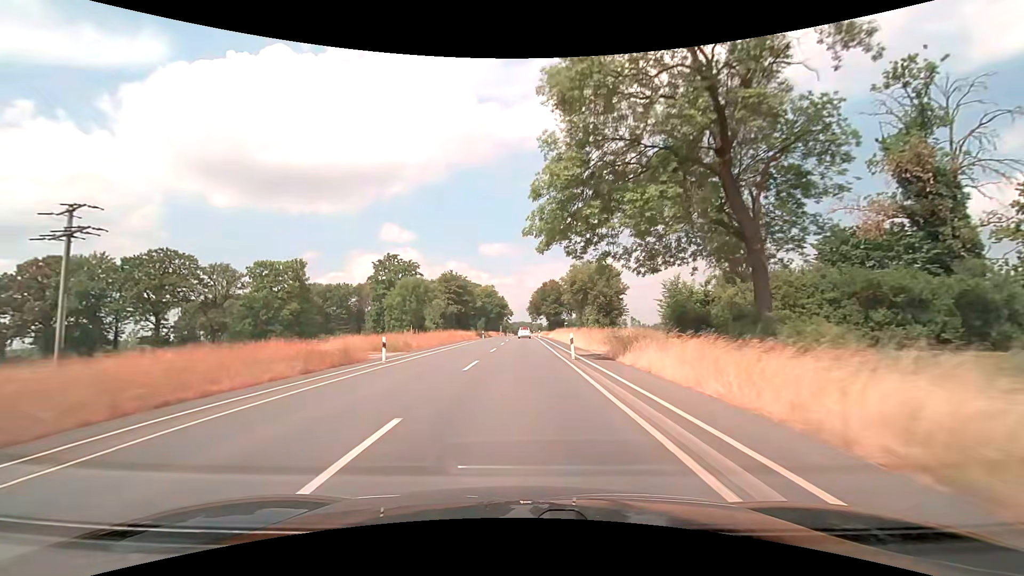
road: secondary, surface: asphalt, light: Day
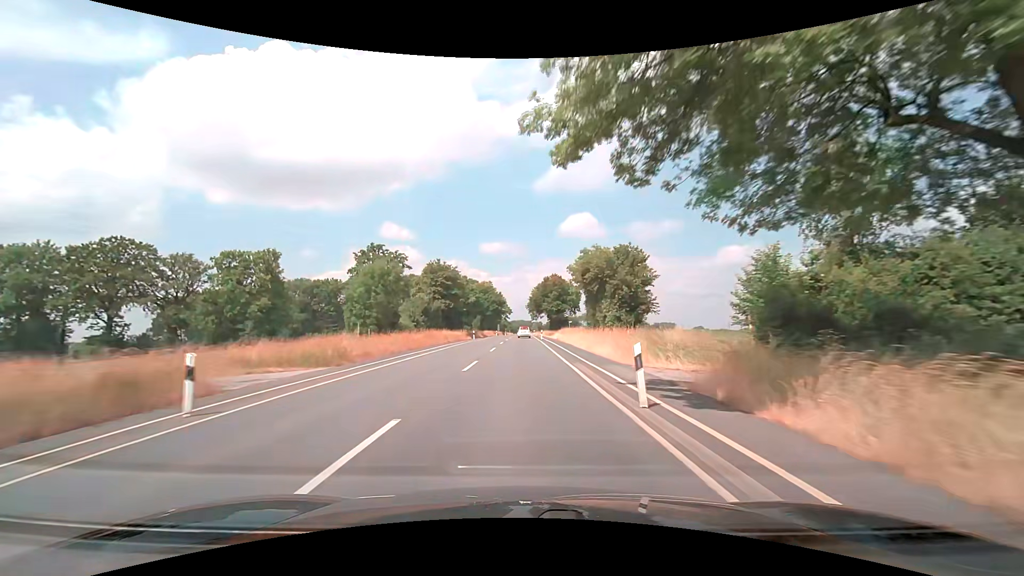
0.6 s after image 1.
(0.0, +12.2) m; 0°
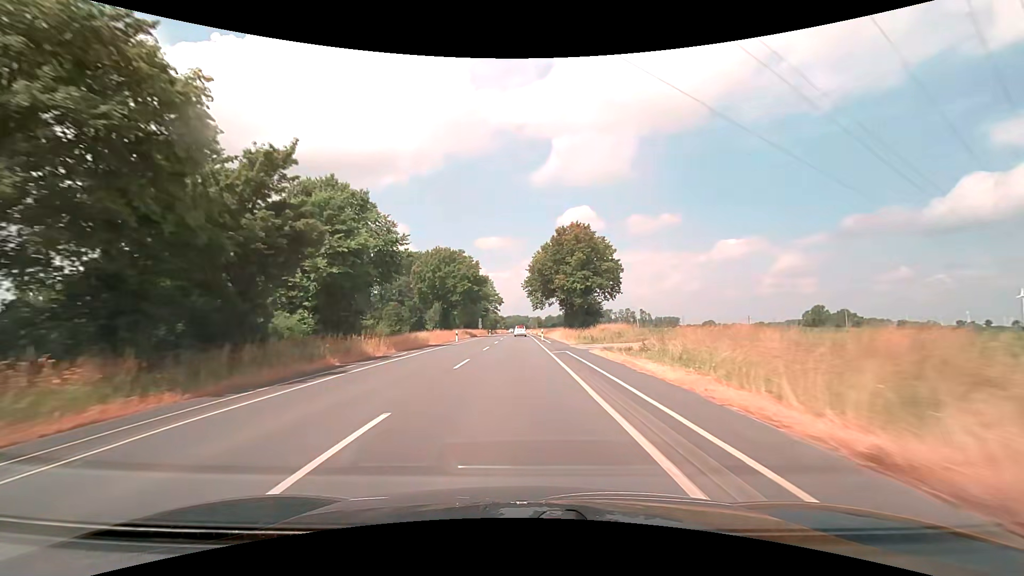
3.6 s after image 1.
(+0.2, +60.2) m; +1°
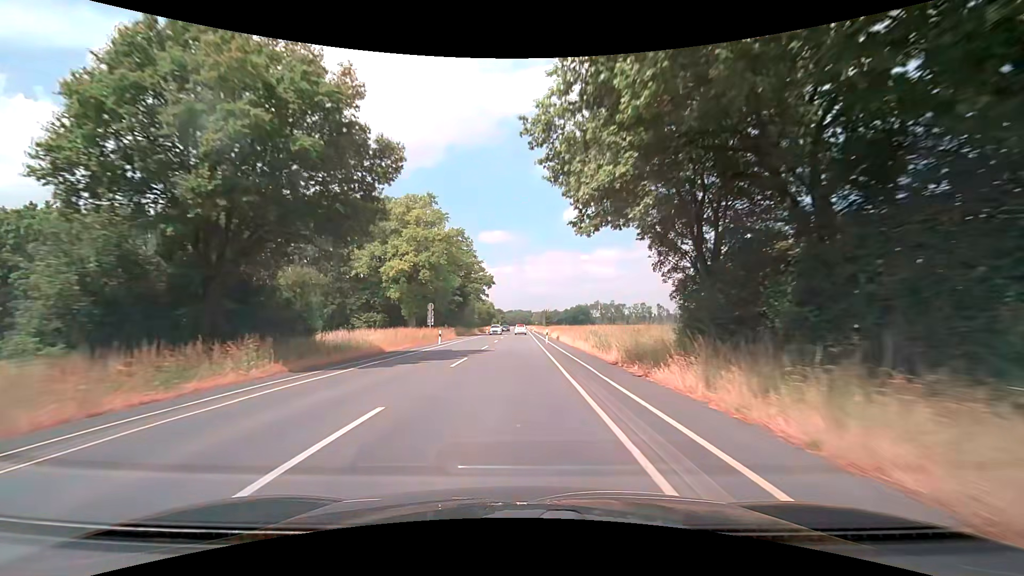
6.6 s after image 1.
(-0.3, +60.0) m; 0°
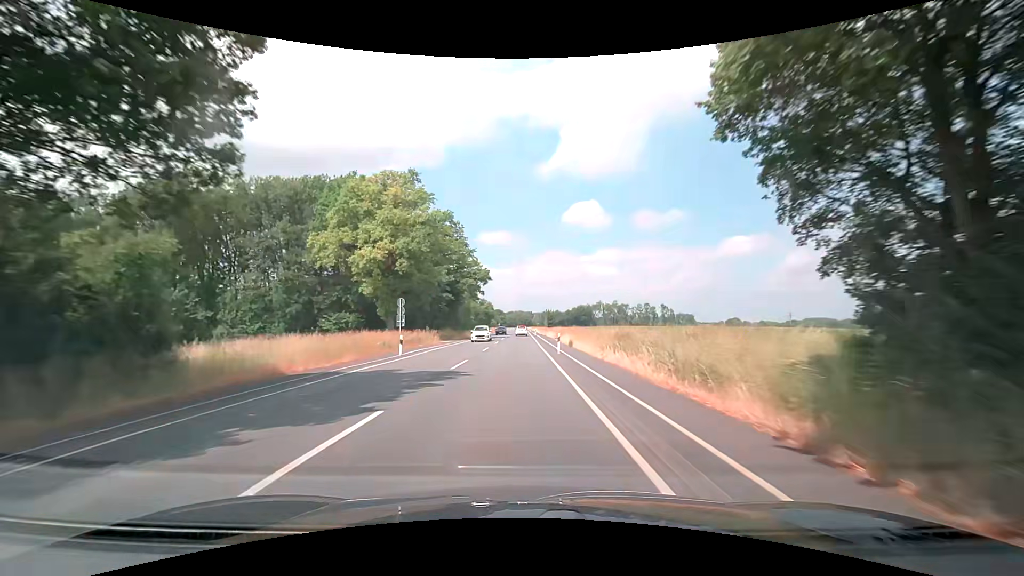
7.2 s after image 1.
(0.0, +12.1) m; 0°
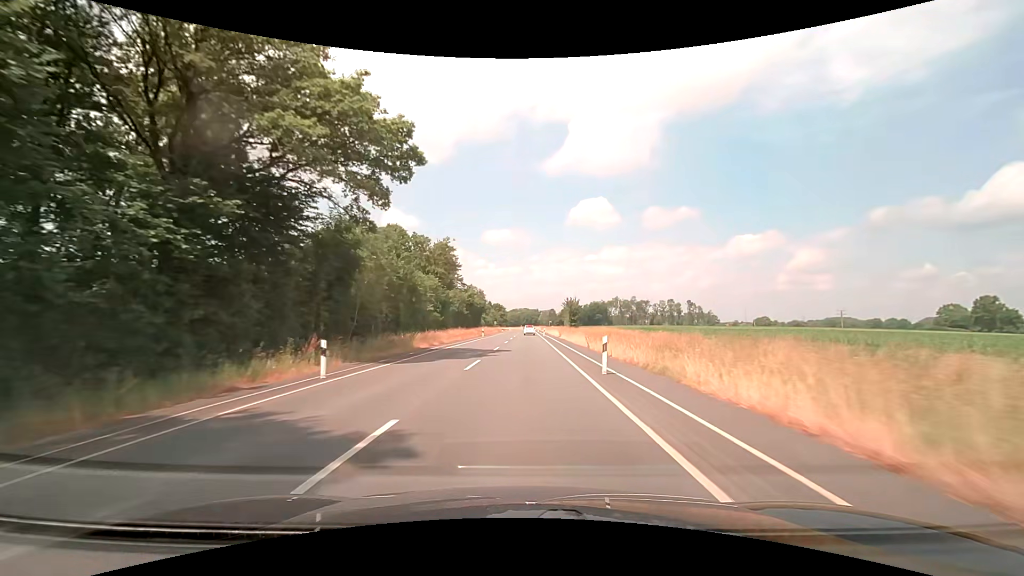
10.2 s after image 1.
(-0.1, +61.3) m; 0°
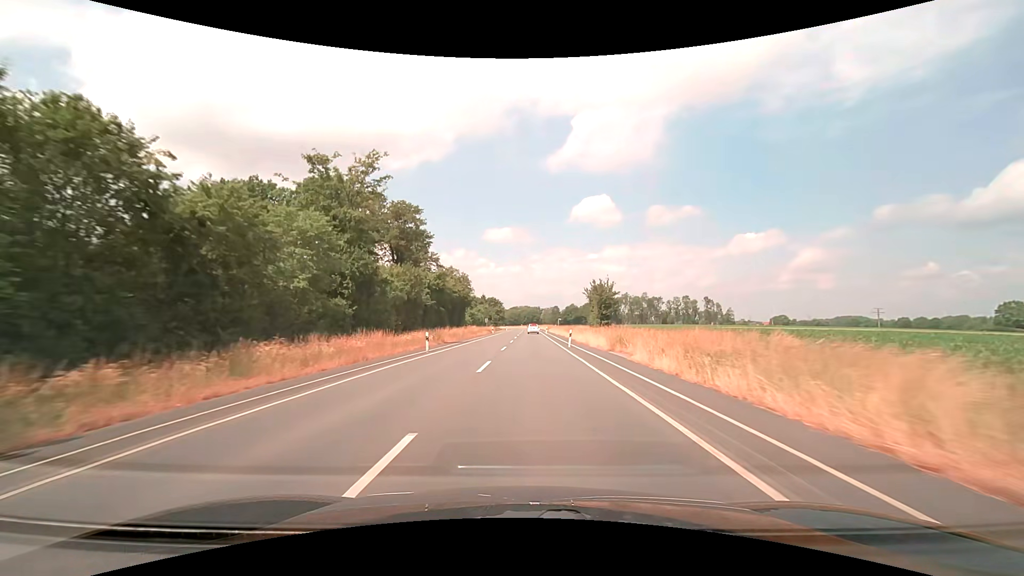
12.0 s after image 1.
(0.0, +37.5) m; 0°
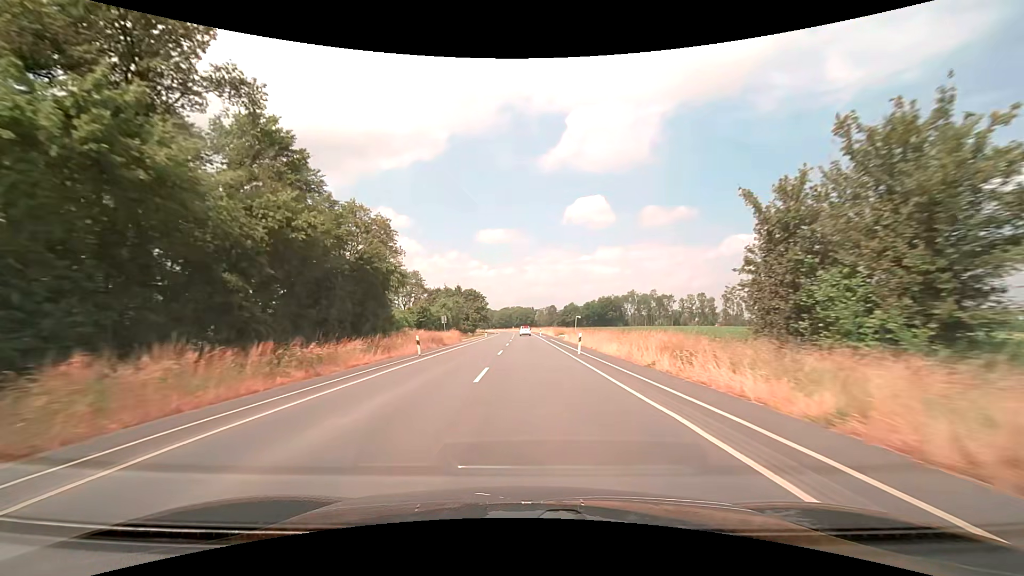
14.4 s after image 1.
(+0.2, +50.6) m; +1°
(0, +10) (0, +20) (0, +30) (0, +40) (0, +50) (0, +60) (0, +70) (0, +80) (0, +90) (0, +100) m
